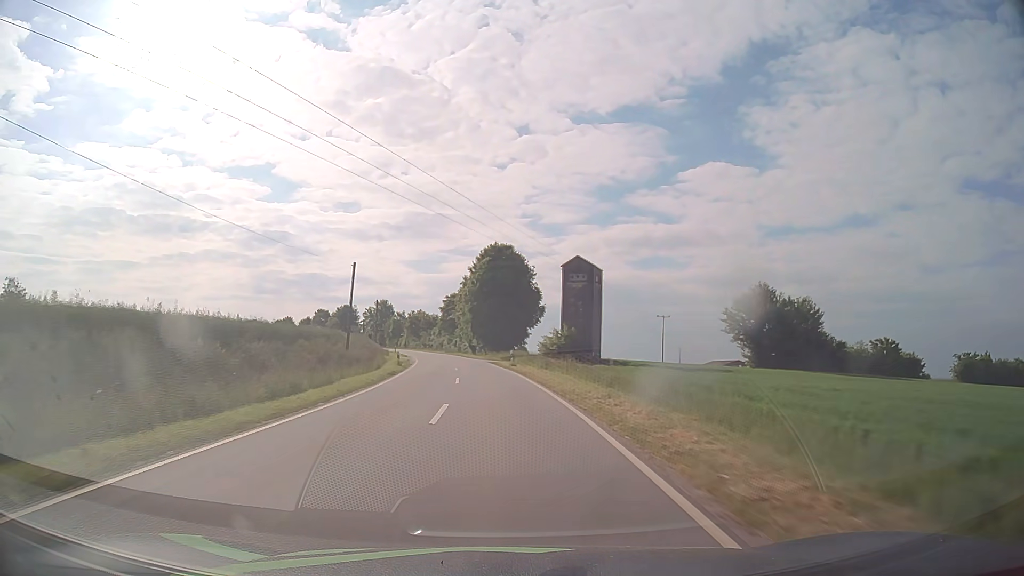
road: tertiary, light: Day
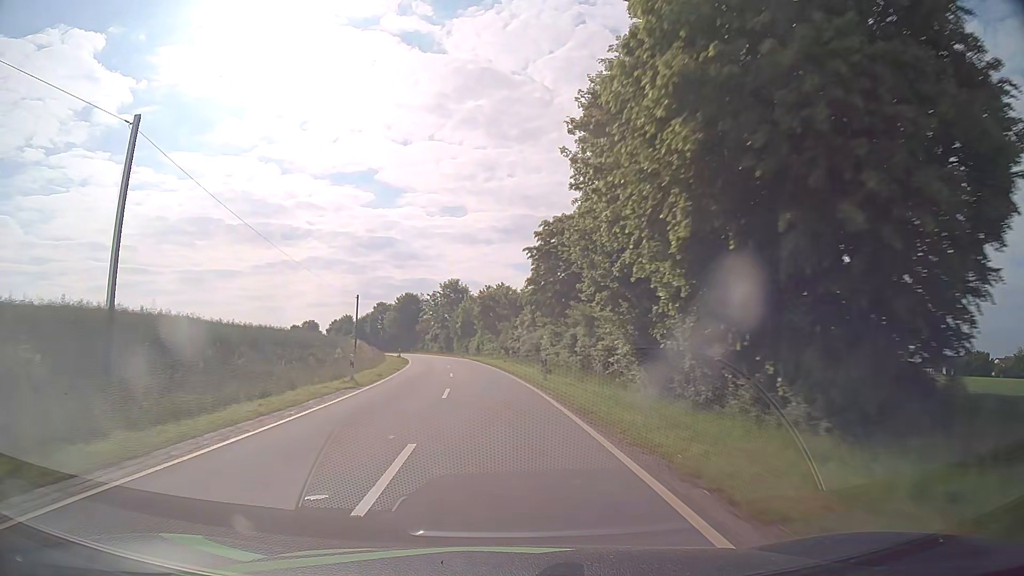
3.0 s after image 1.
(-5.2, +67.3) m; -10°
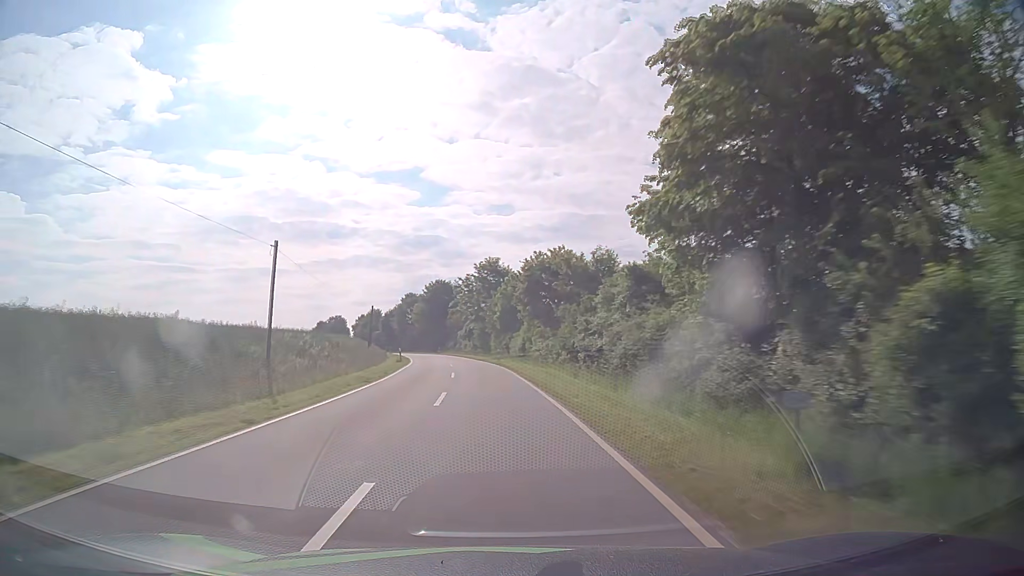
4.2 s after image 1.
(-0.9, +27.2) m; -3°
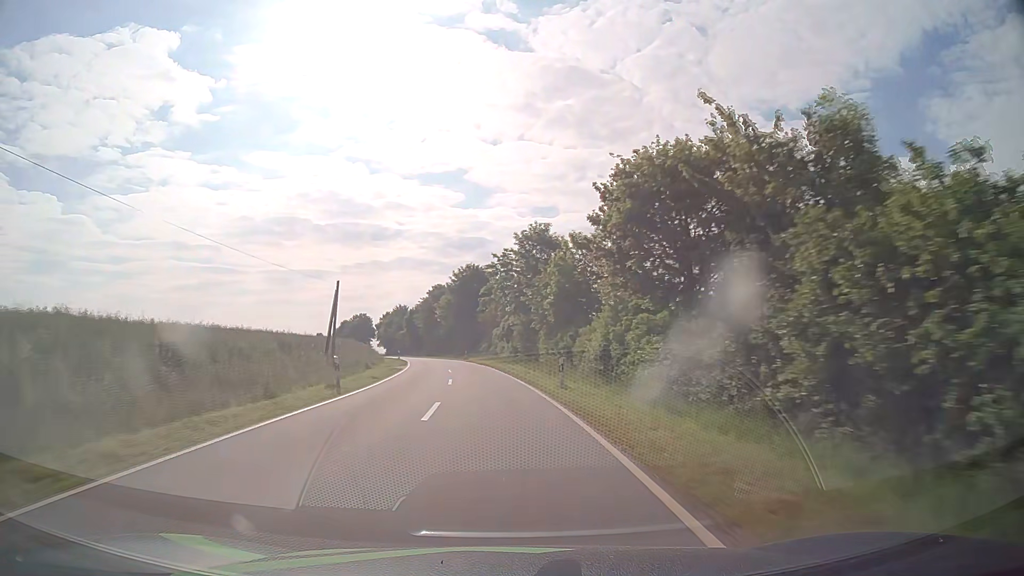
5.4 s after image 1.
(-1.1, +27.4) m; -4°
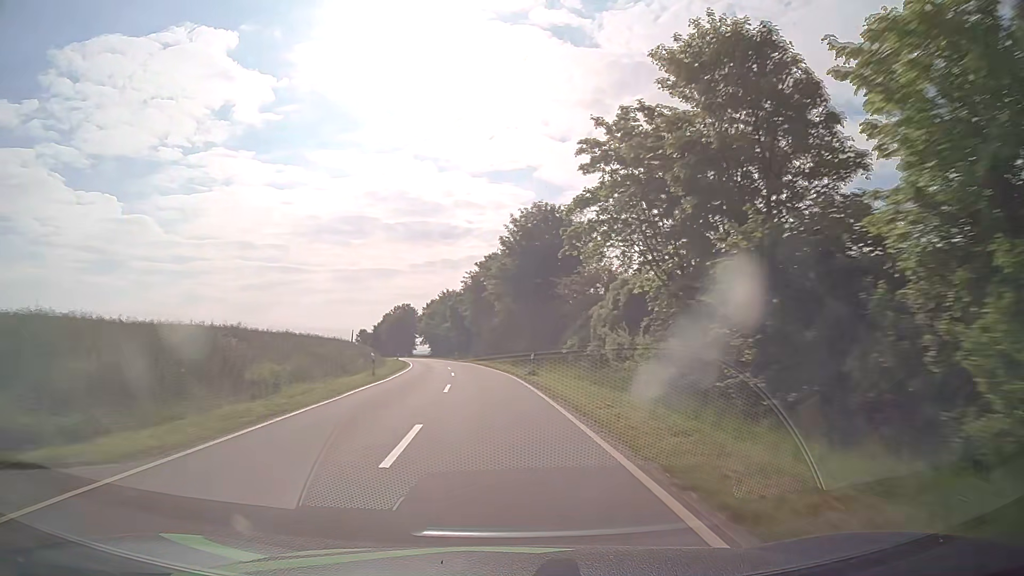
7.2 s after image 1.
(-2.3, +41.3) m; -6°
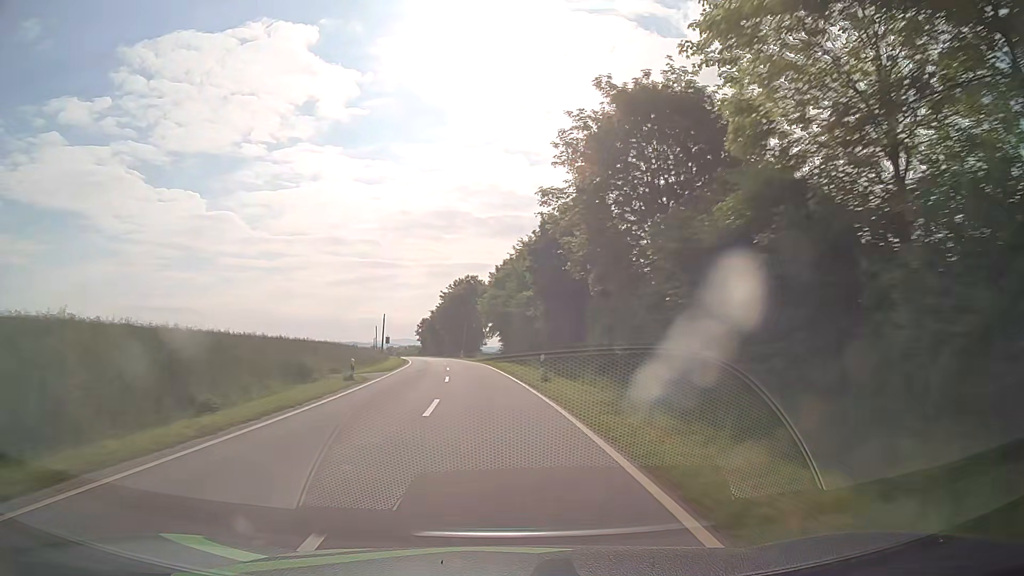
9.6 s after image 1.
(-3.6, +55.6) m; -8°
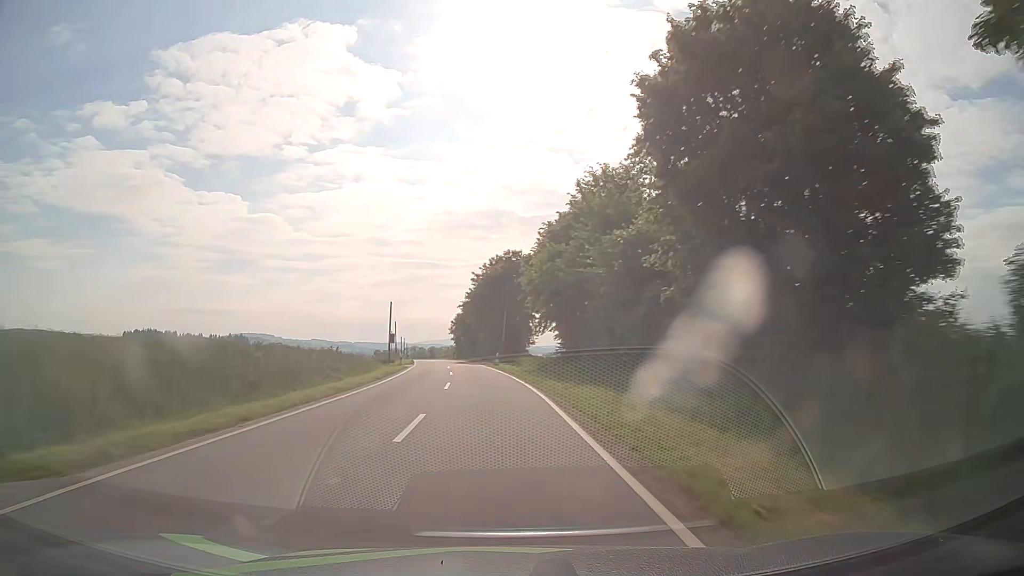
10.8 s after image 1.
(-0.9, +28.0) m; -4°
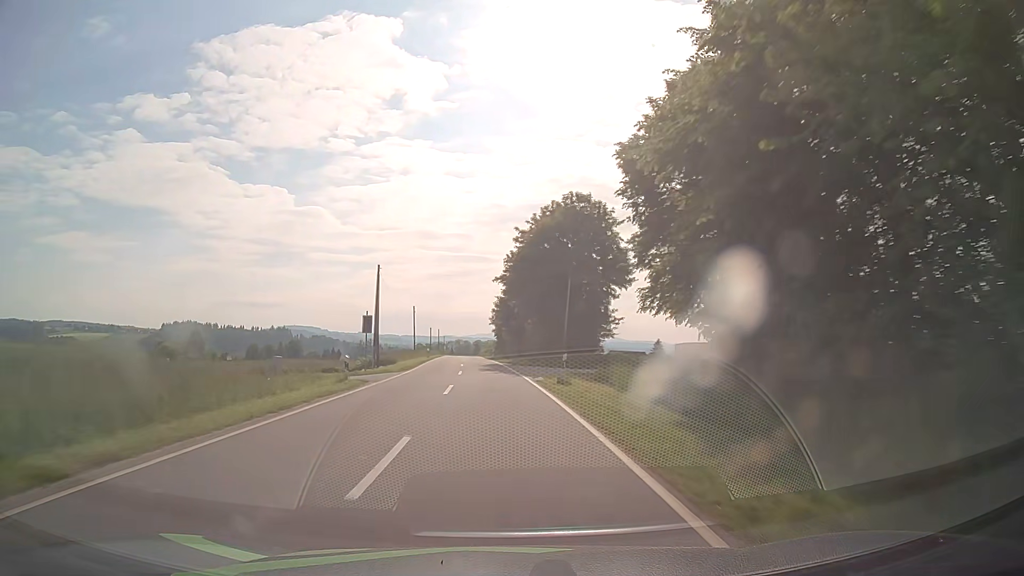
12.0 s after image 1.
(-0.9, +28.1) m; -4°
(0, +10) (0, +20) (-1, +30) (-1, +40) (-2, +50) (-3, +60) (-3, +70) (-4, +80) (-5, +90) (-5, +100) m
